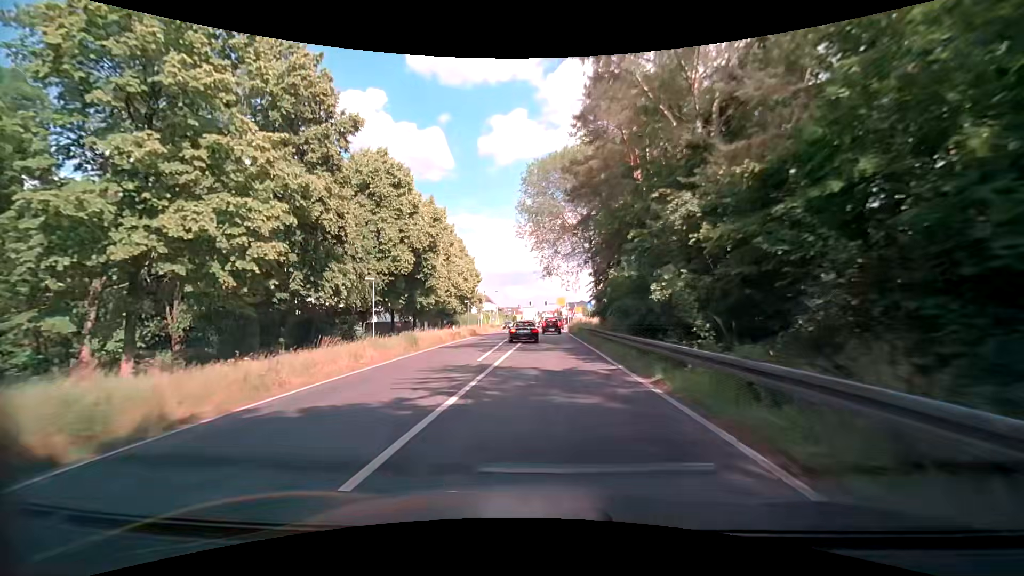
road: primary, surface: asphalt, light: Day
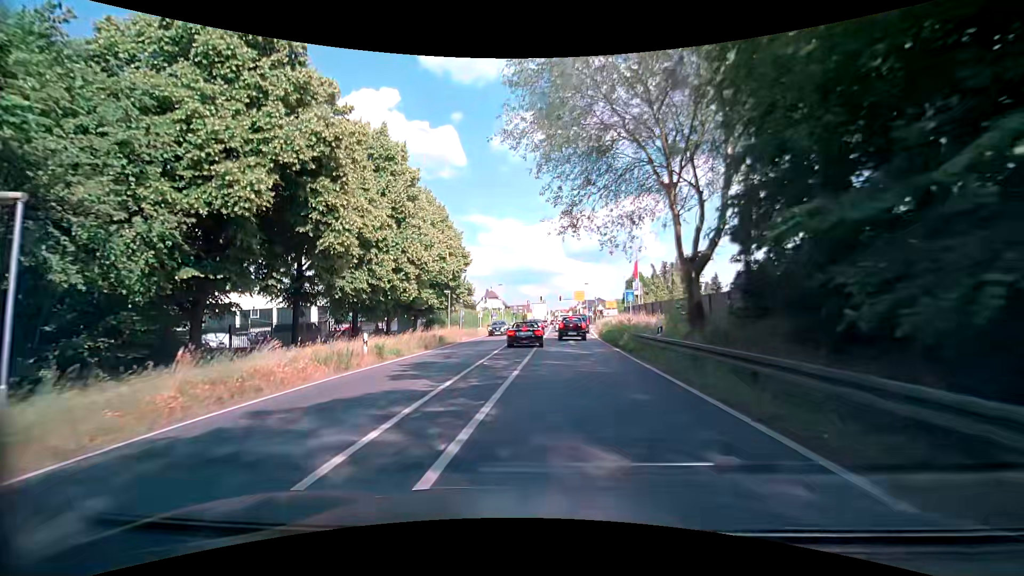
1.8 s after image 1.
(-0.5, +22.3) m; -2°
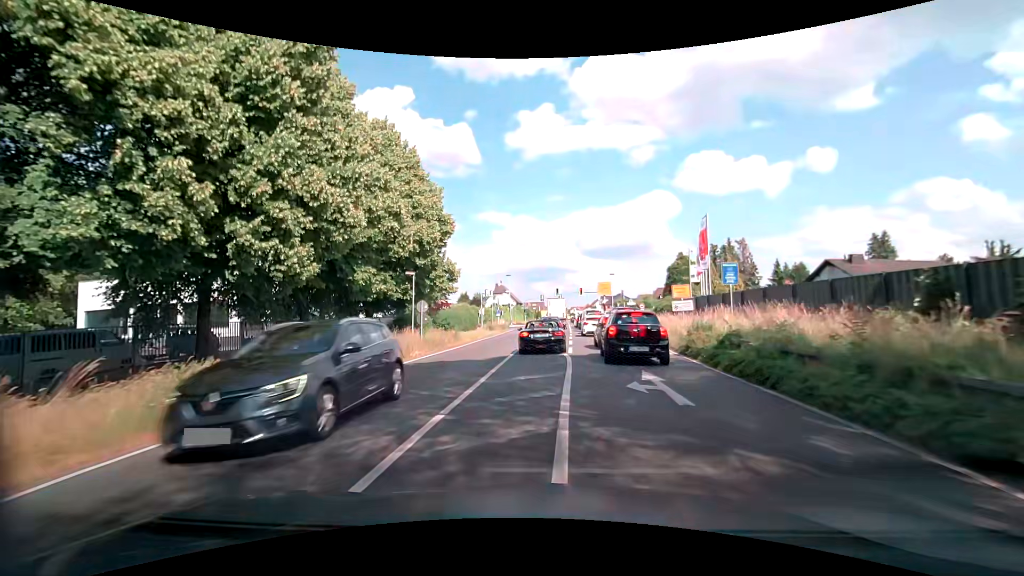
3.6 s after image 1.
(-0.5, +18.3) m; -2°
(0, +10) (0, +20) (0, +30) (+1, +40) (+1, +50) (+2, +60) (+2, +70) (+2, +80) (+2, +90) (-2, +99) m
